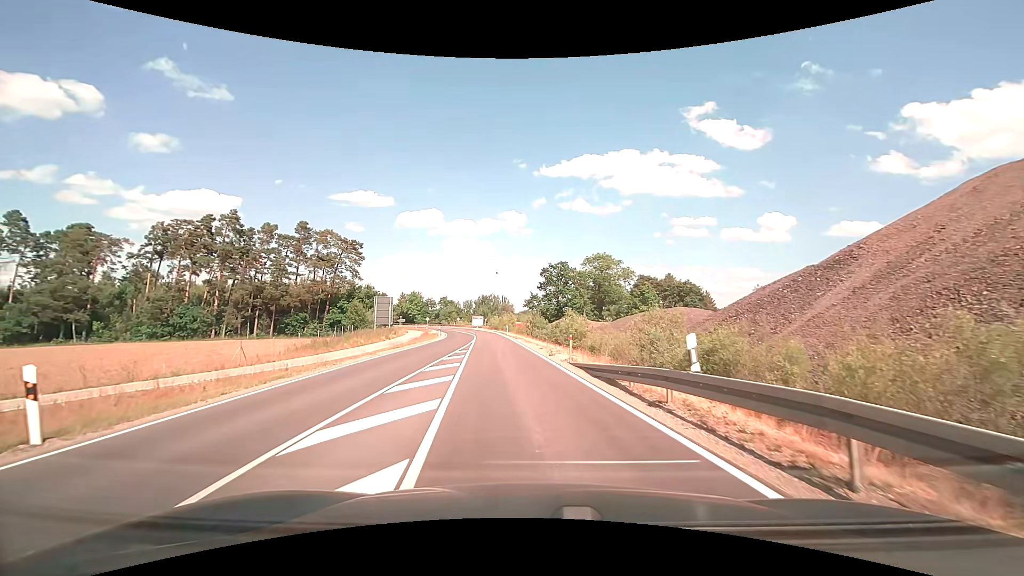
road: tertiary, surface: asphalt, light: Day
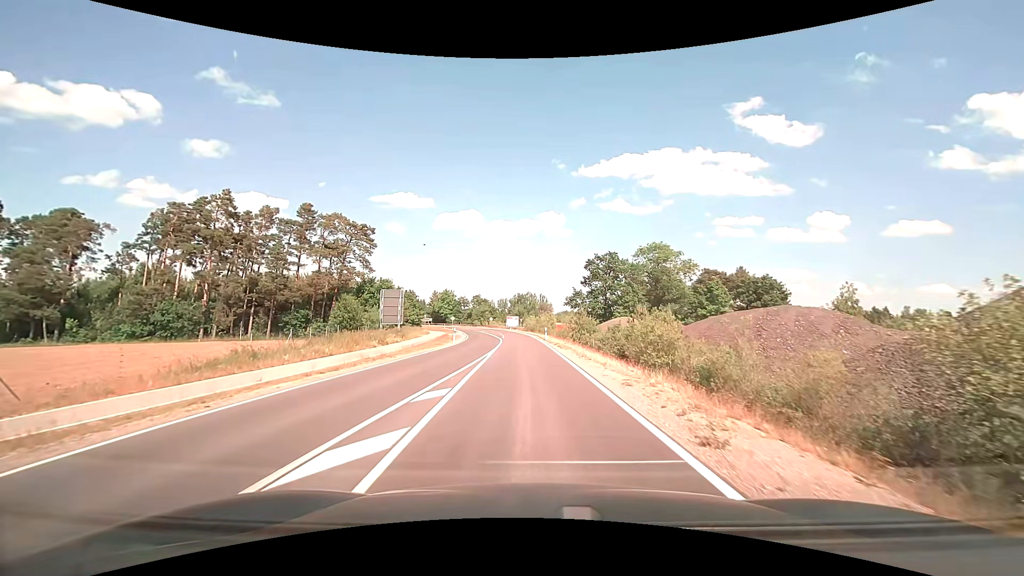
(-0.8, +15.1) m; -4°
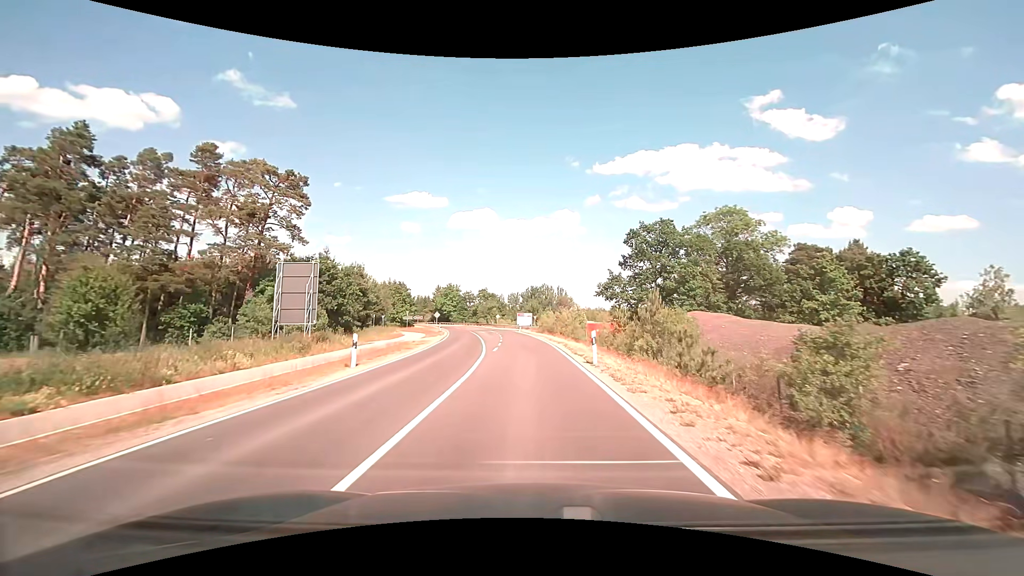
(-0.4, +26.4) m; -2°
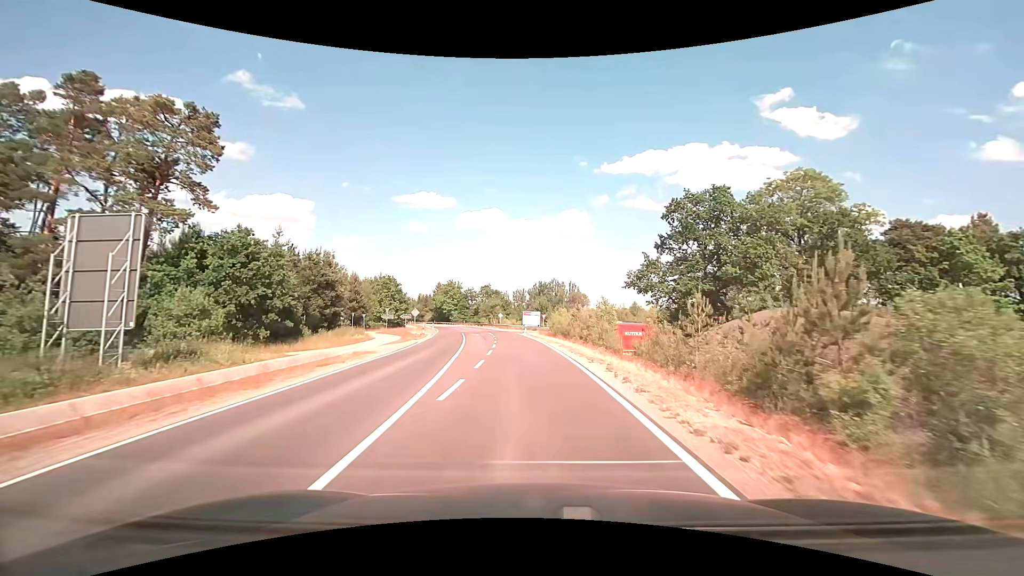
(-0.1, +15.0) m; -1°
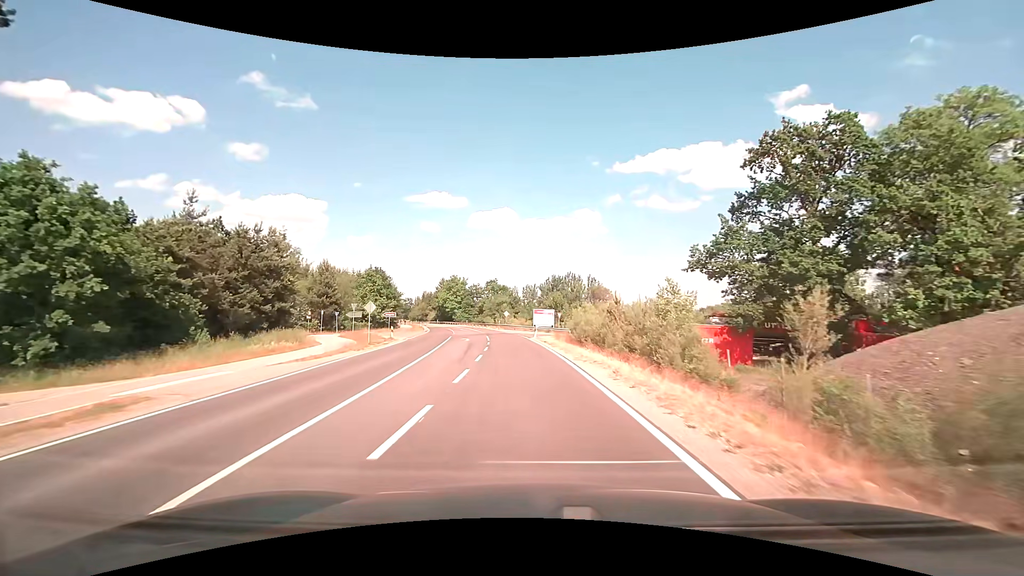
(-0.1, +15.9) m; -1°
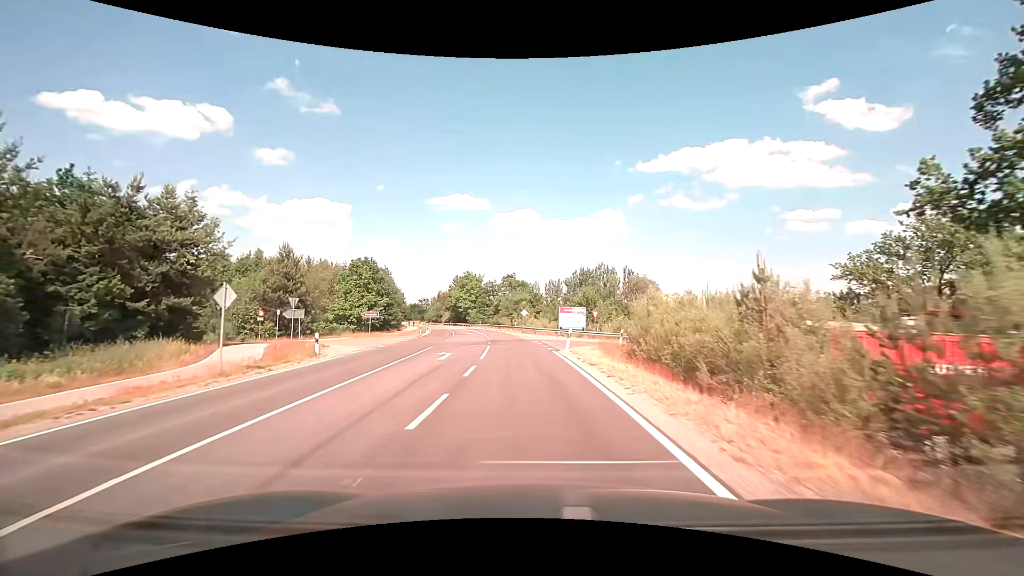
(-0.3, +16.7) m; -3°
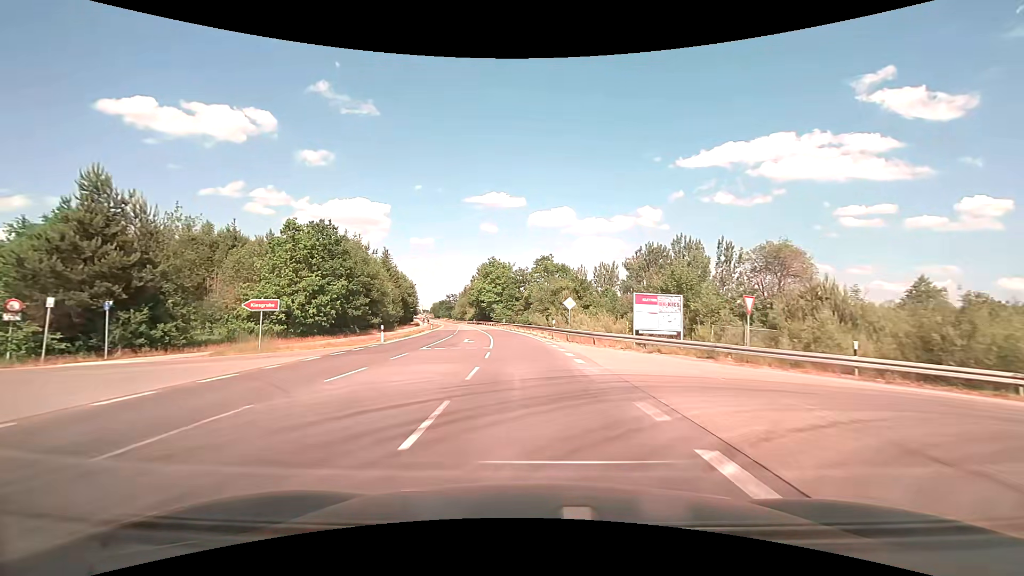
(-1.0, +27.0) m; -4°
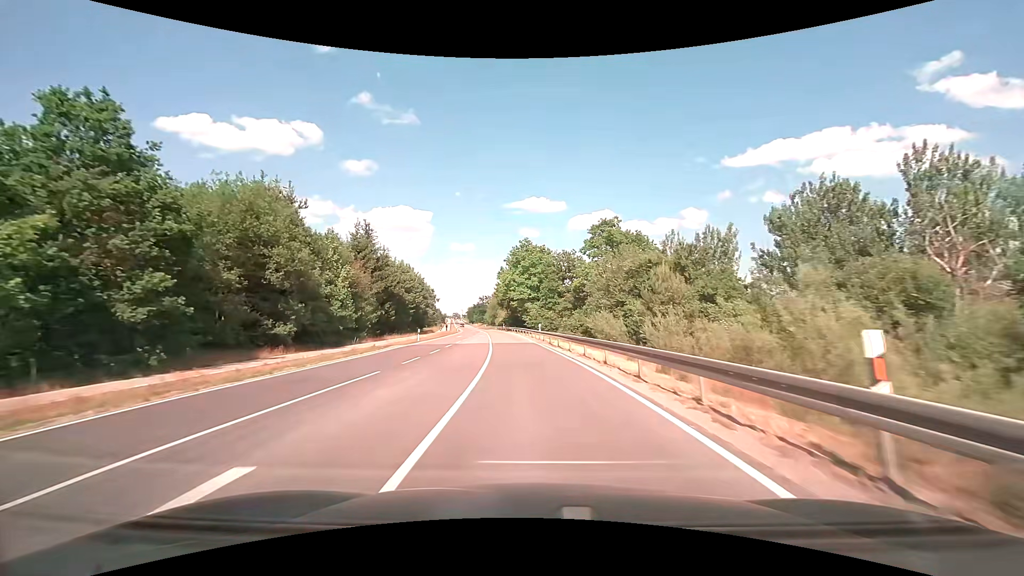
(-1.2, +29.4) m; -5°
(0, +10) (-1, +20) (-1, +30) (-2, +40) (-3, +50) (-4, +60) (-5, +70) (-7, +80) (-8, +90) (-9, +99) m
